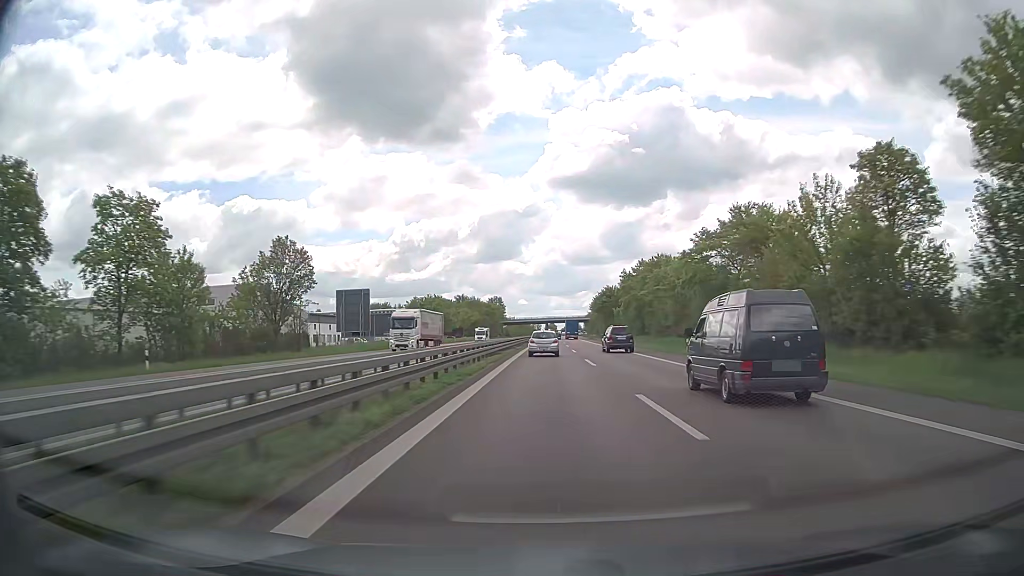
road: trunk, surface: asphalt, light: Day
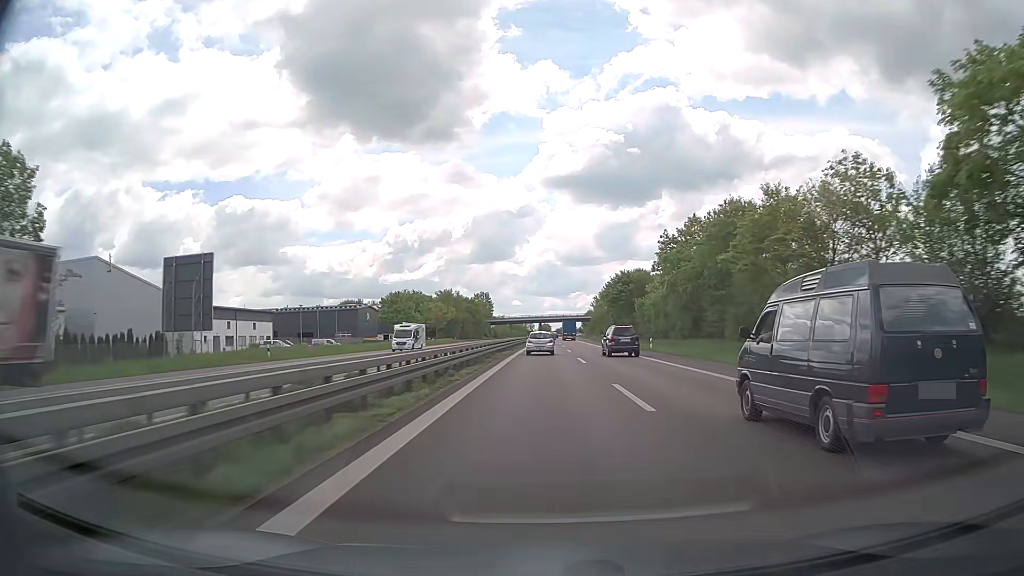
(+0.2, +35.0) m; +1°
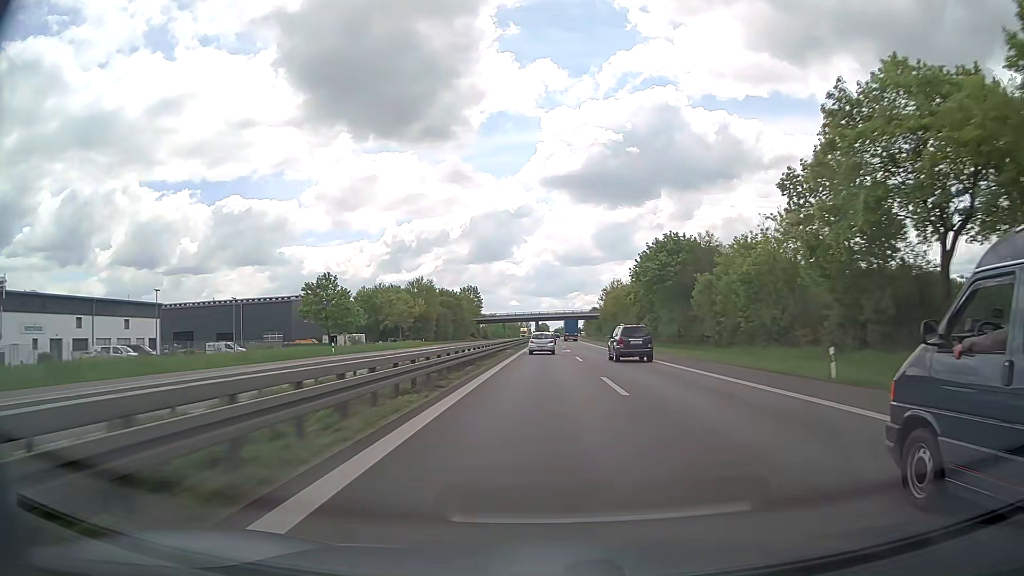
(+0.1, +35.2) m; 0°
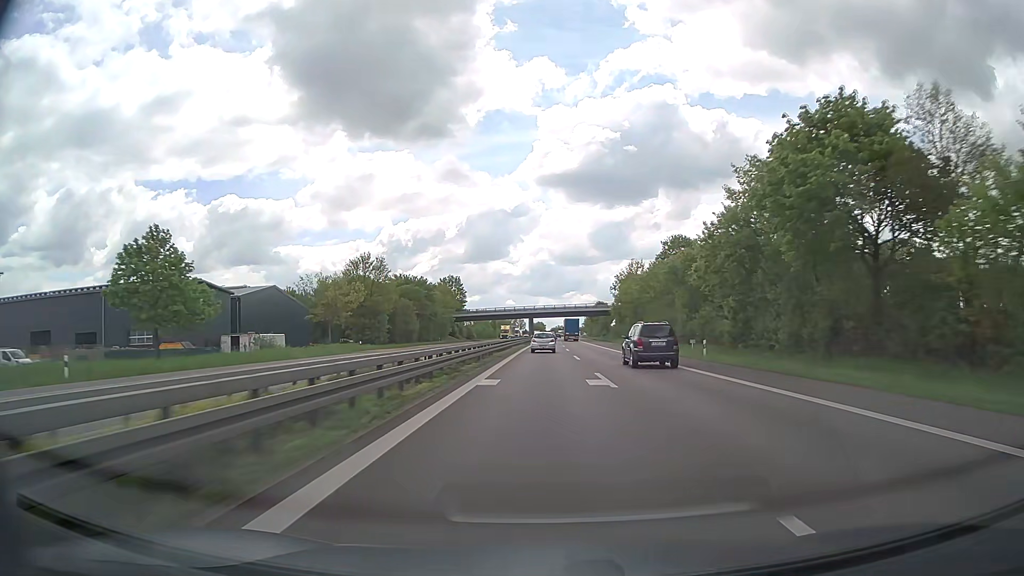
(+0.1, +35.4) m; +1°
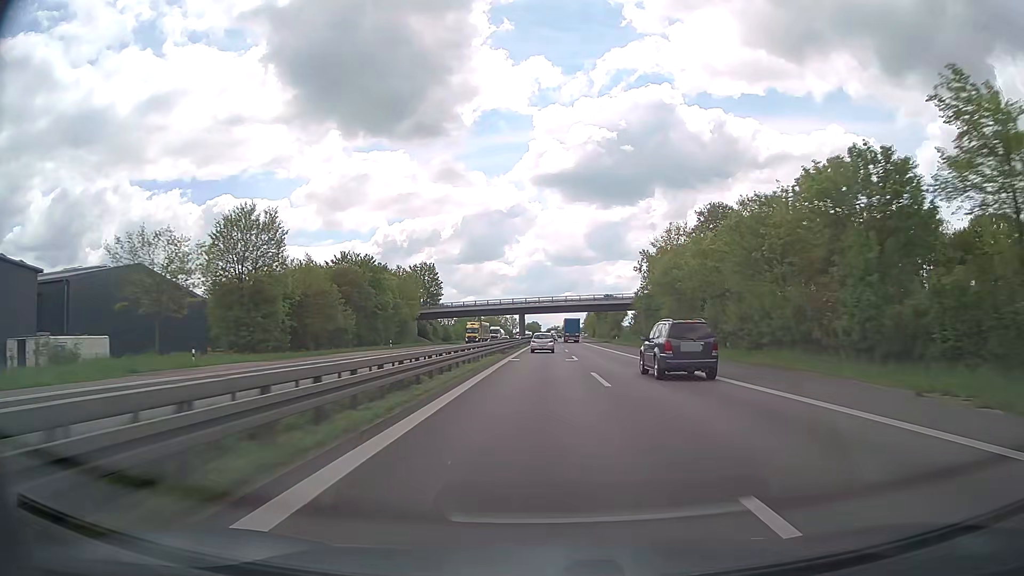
(0.0, +35.7) m; 0°
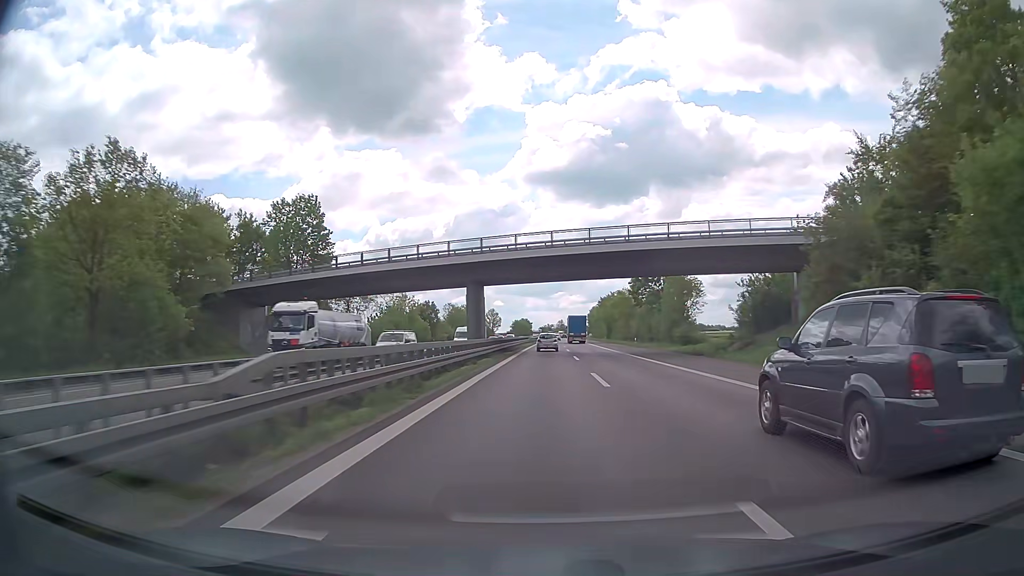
(+0.2, +72.8) m; 0°
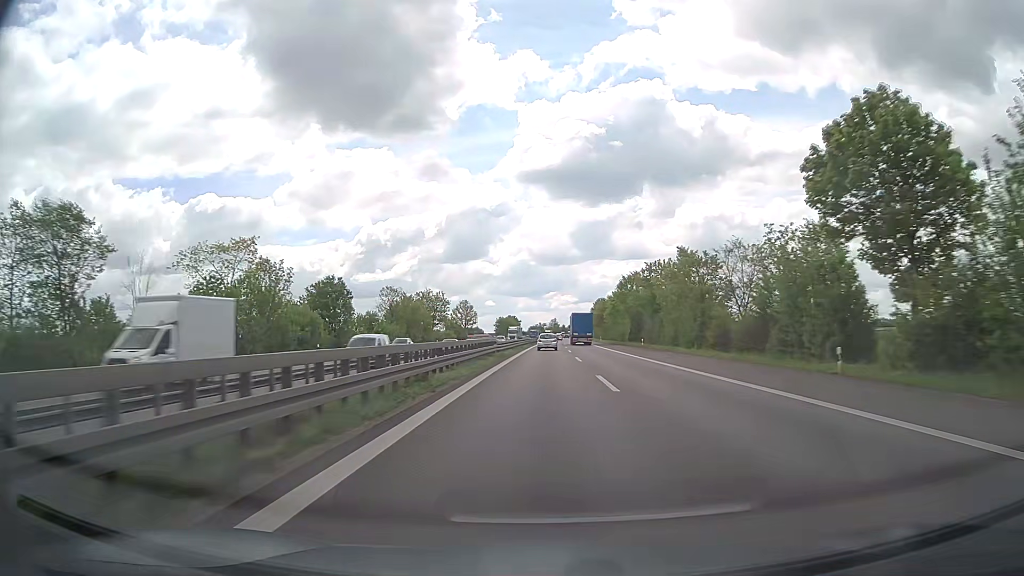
(+0.3, +55.8) m; +1°
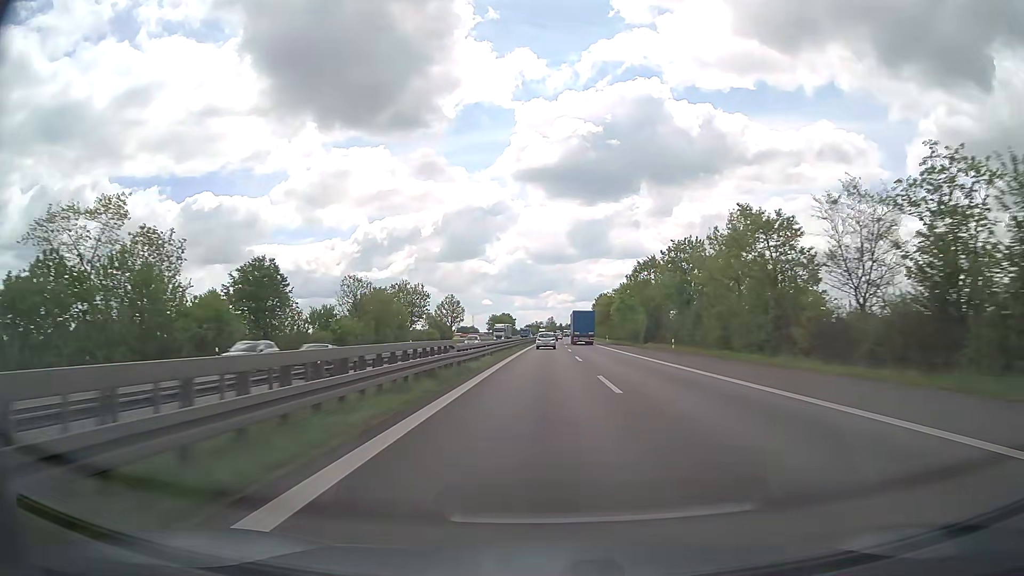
(+0.1, +18.8) m; 0°
(0, +10) (0, +20) (0, +30) (0, +40) (0, +50) (+1, +60) (+1, +70) (+1, +80) (+1, +90) (+1, +100) m
